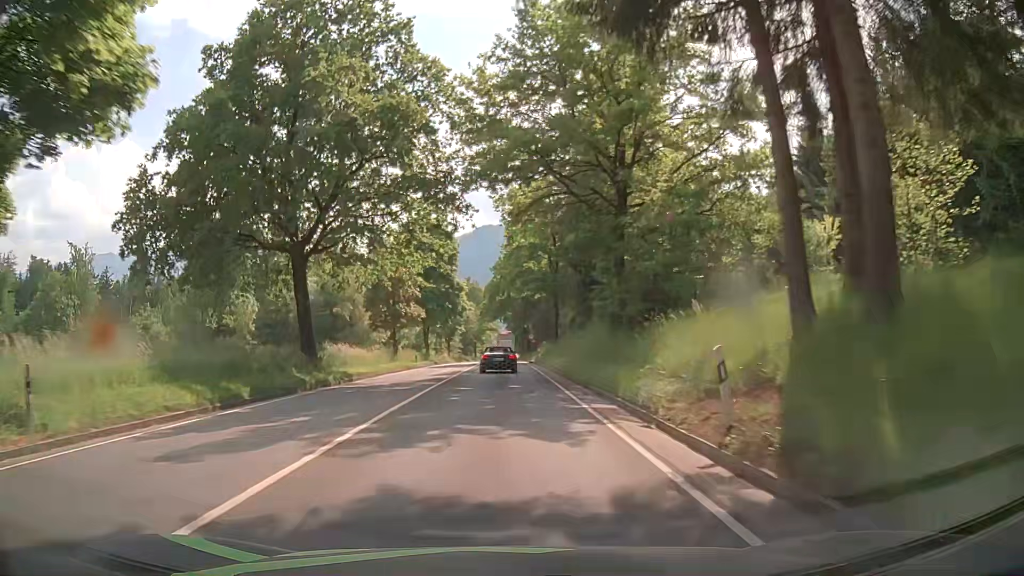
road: primary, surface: asphalt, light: Day
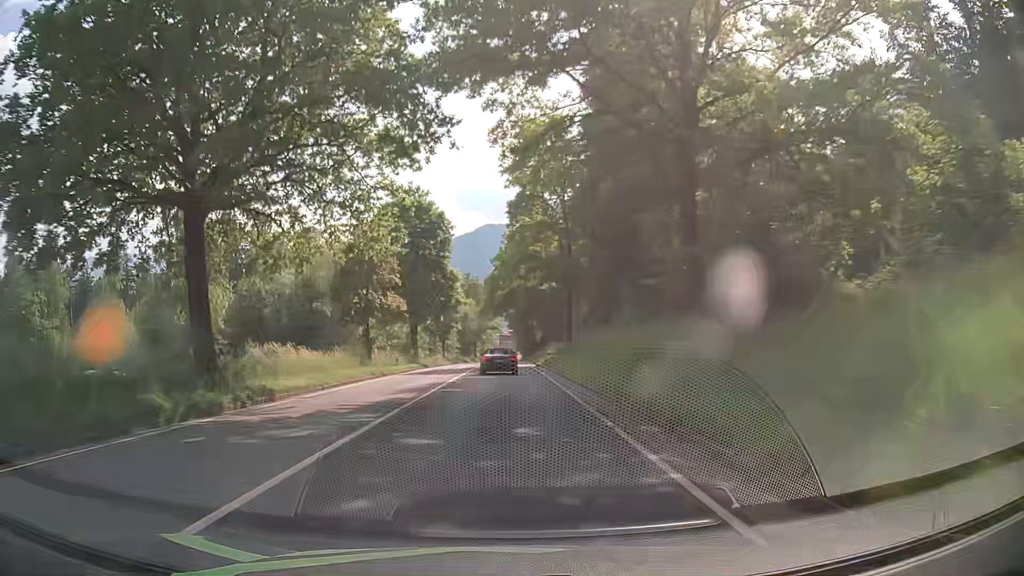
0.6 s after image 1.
(0.0, +11.0) m; 0°
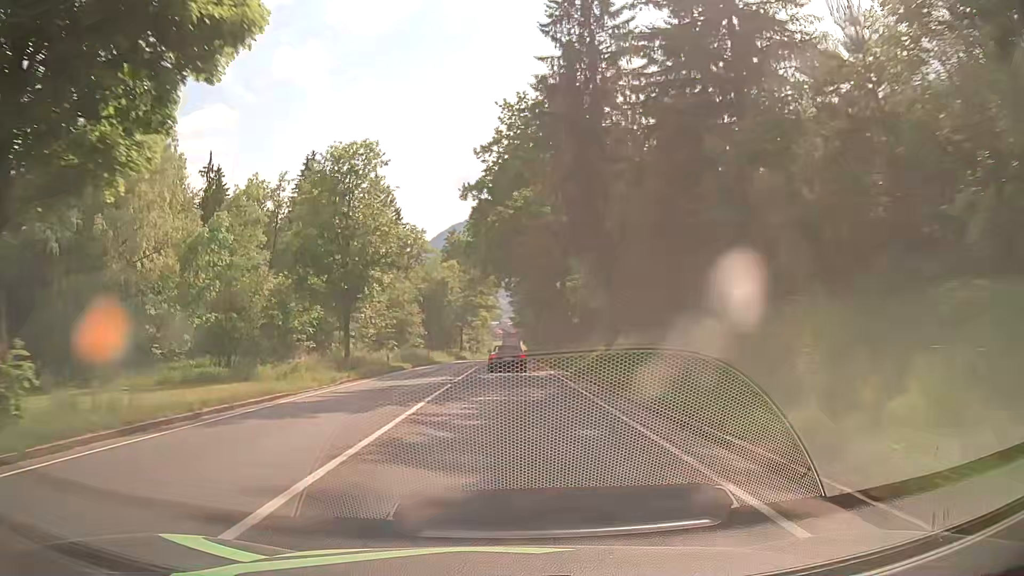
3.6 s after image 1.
(0.0, +54.7) m; 0°
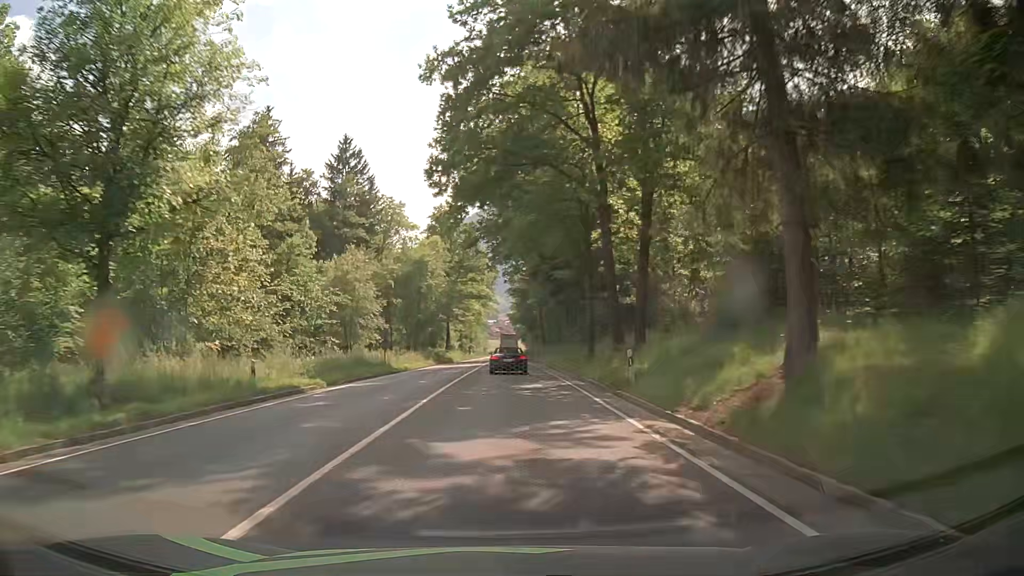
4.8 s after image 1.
(+0.1, +21.9) m; 0°
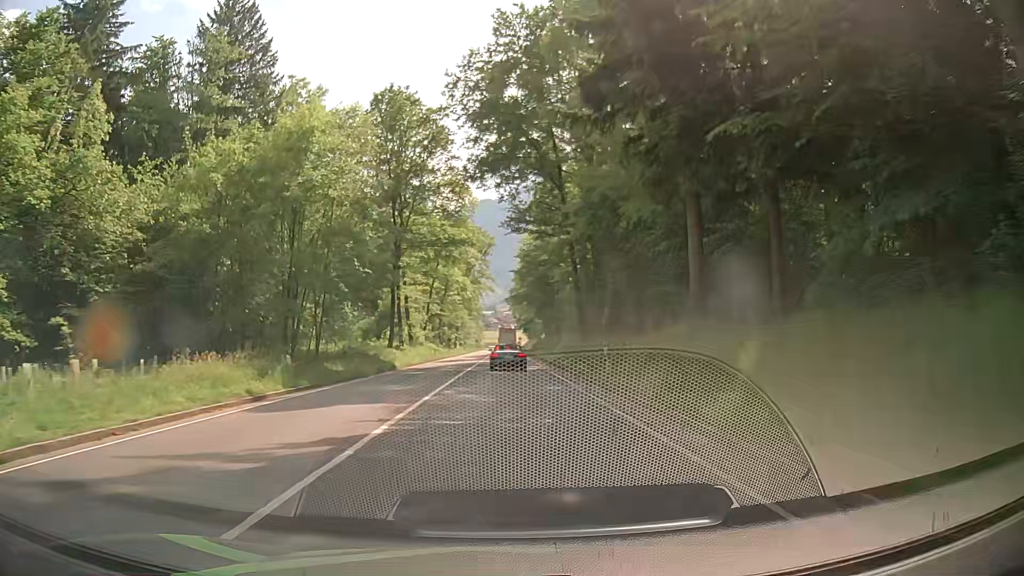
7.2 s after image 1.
(+0.2, +43.7) m; 0°
(0, +10) (0, +20) (0, +30) (0, +40) (0, +50) (0, +60) (0, +70) (0, +80) (0, +90) (0, +100) m
